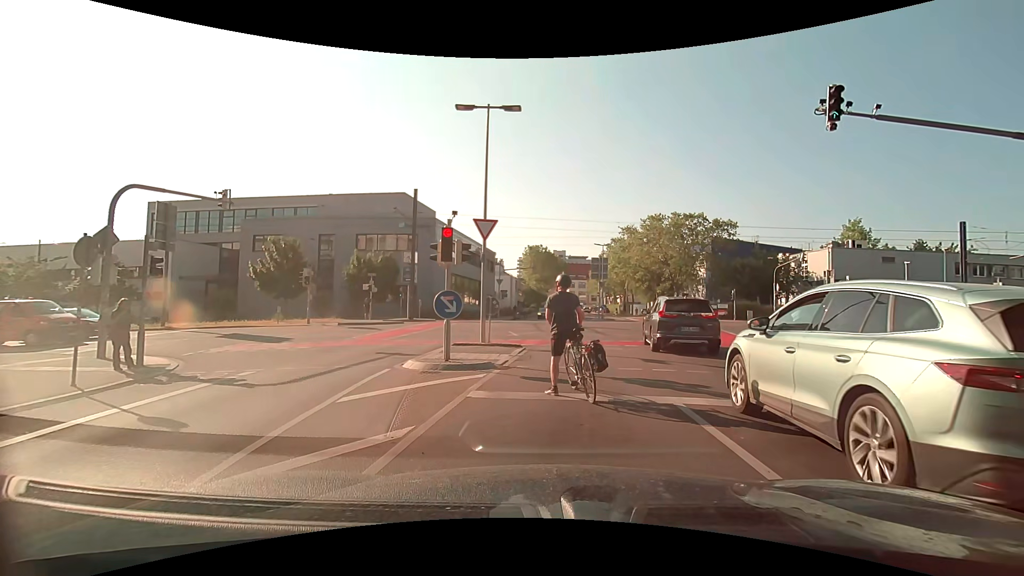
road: secondary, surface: asphalt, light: Day
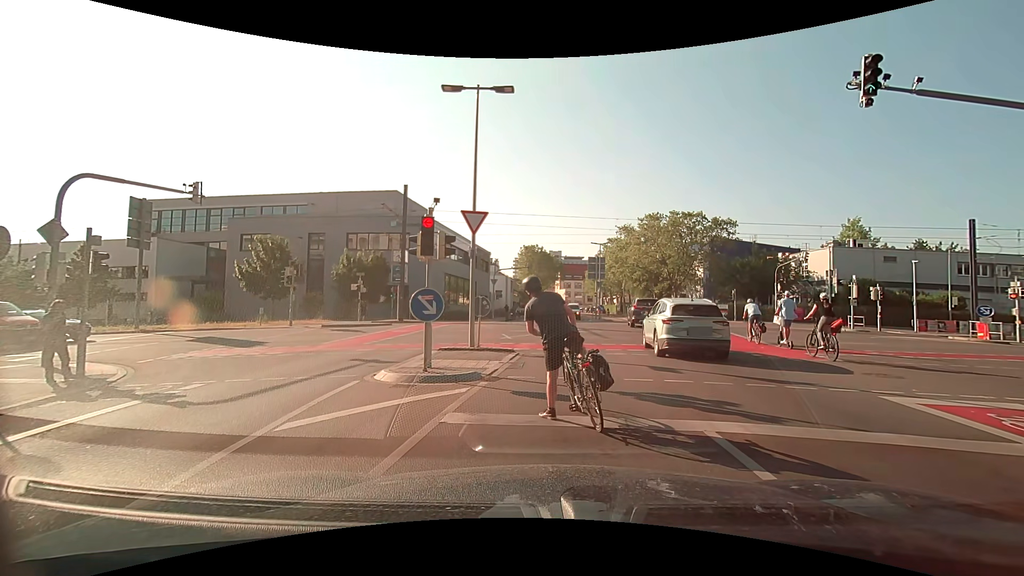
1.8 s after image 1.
(0.0, +1.4) m; 0°
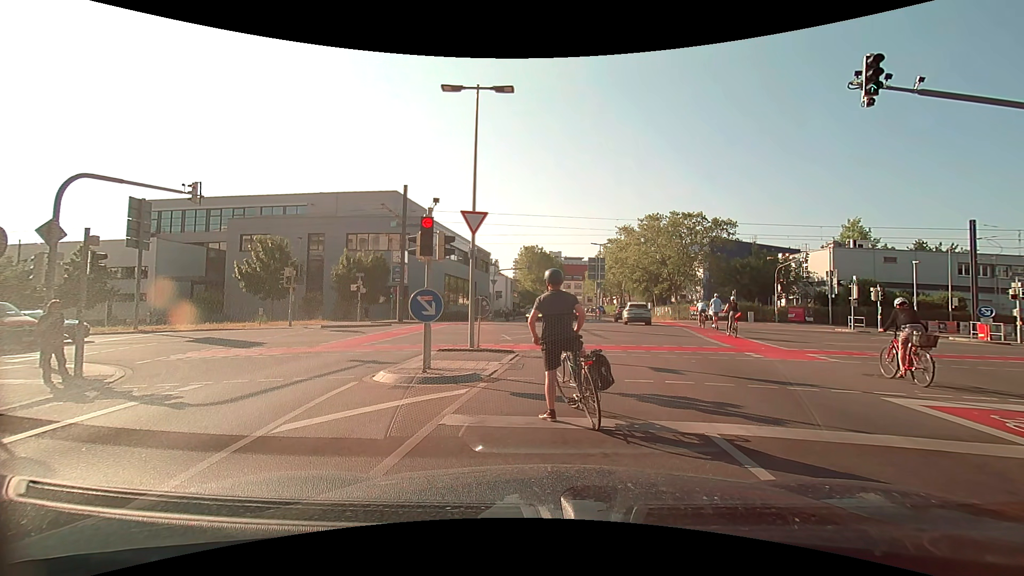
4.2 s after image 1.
(0.0, +0.1) m; 0°
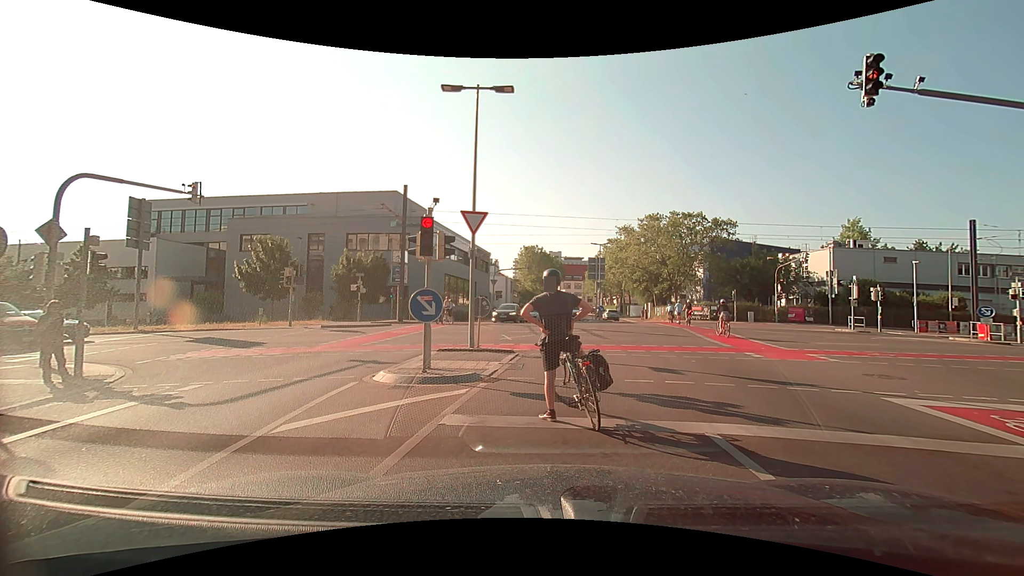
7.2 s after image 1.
(0.0, 0.0) m; 0°
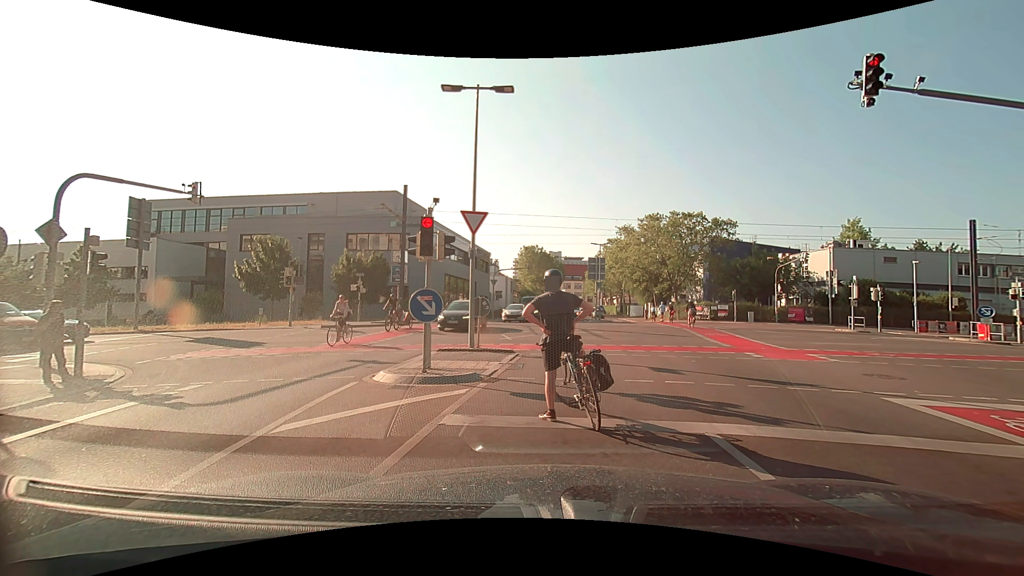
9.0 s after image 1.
(0.0, 0.0) m; 0°
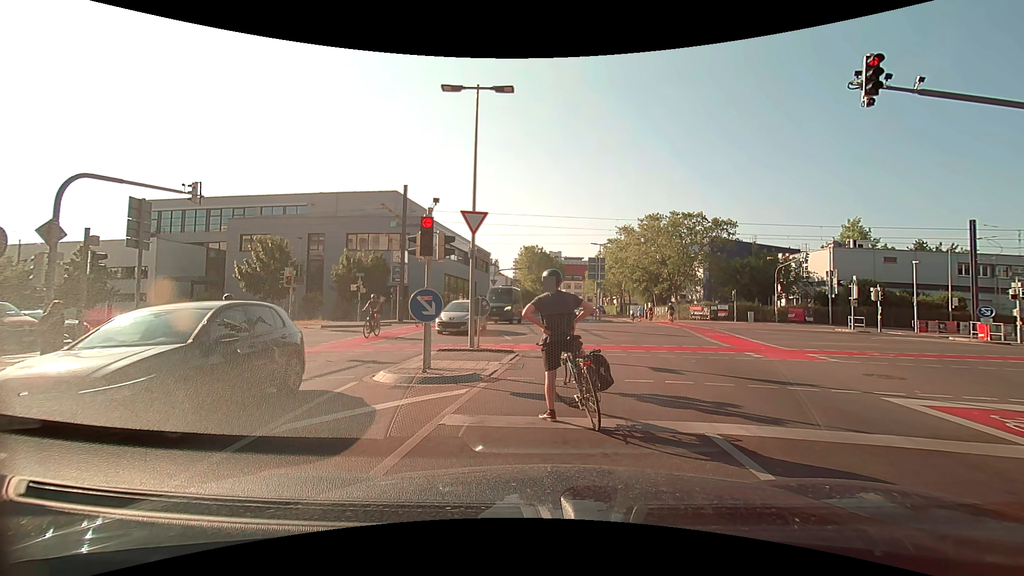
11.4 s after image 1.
(0.0, 0.0) m; 0°
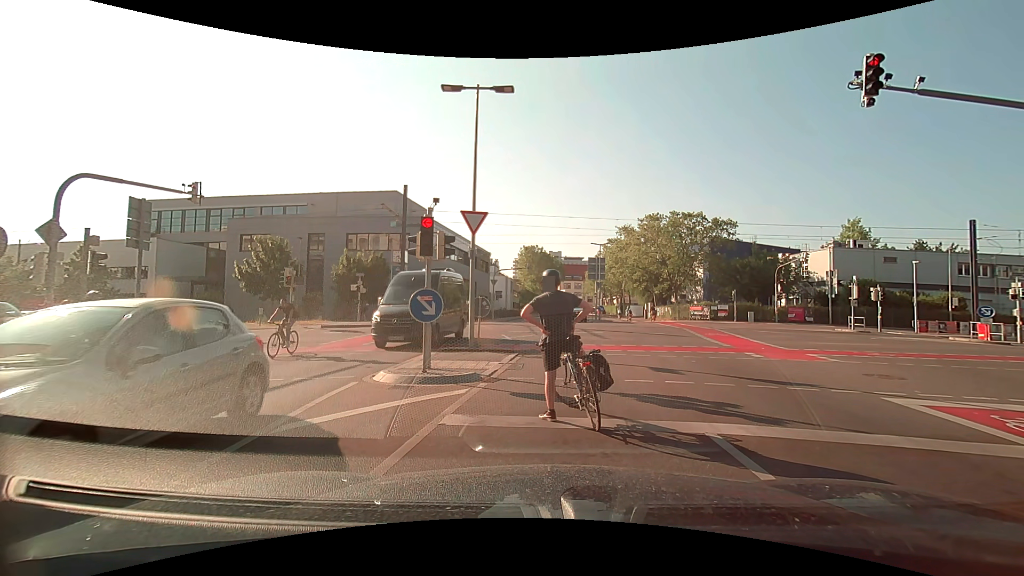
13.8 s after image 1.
(0.0, 0.0) m; 0°
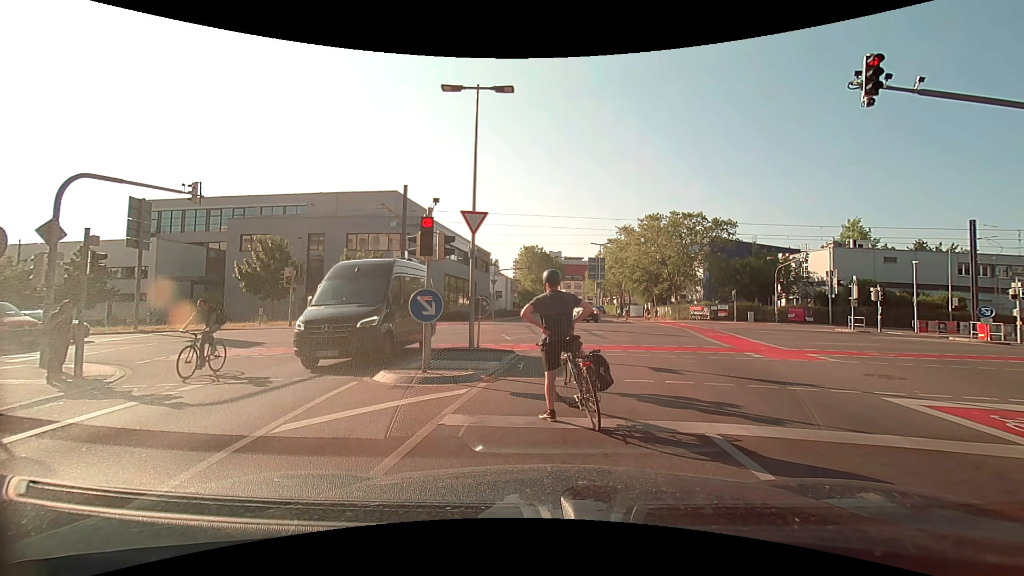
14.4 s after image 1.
(0.0, 0.0) m; 0°
(0, +10) (0, +20) (-3, +30) (-7, +38) (-16, +43) (-26, +44) (-36, +43) (-46, +42) (-56, +41) (-66, +39) m
